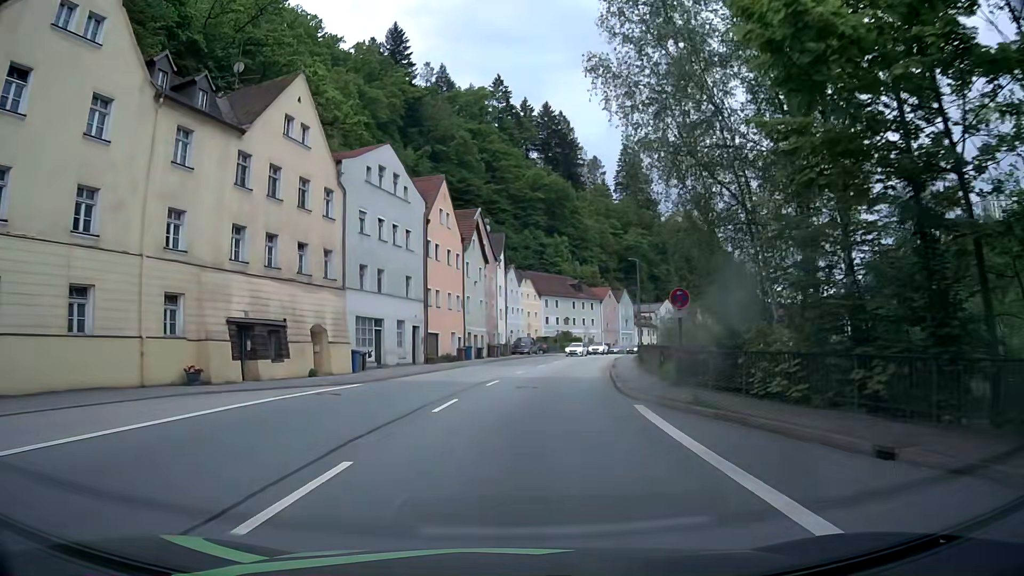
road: primary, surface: asphalt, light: Day
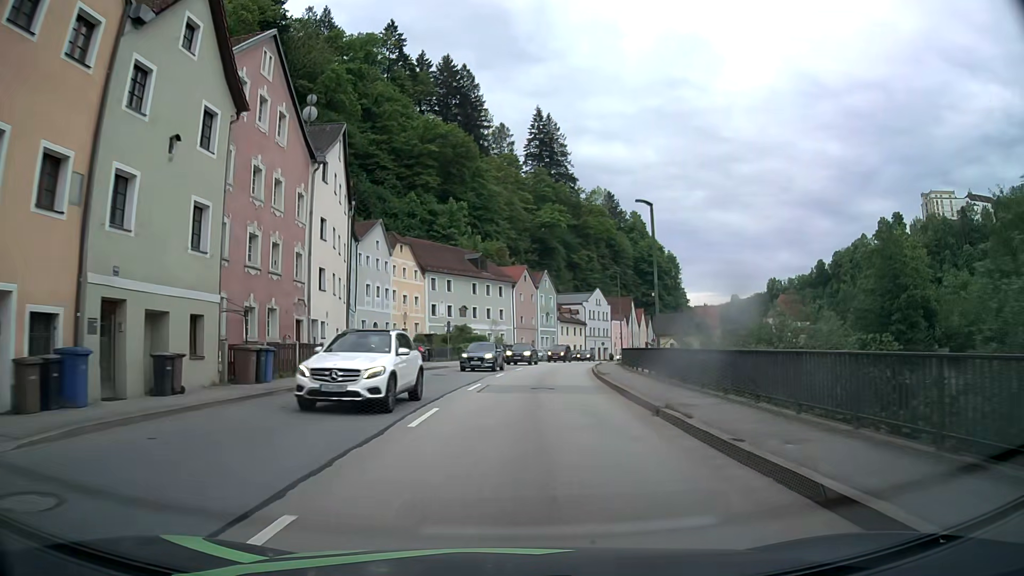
(+3.0, +38.2) m; +9°
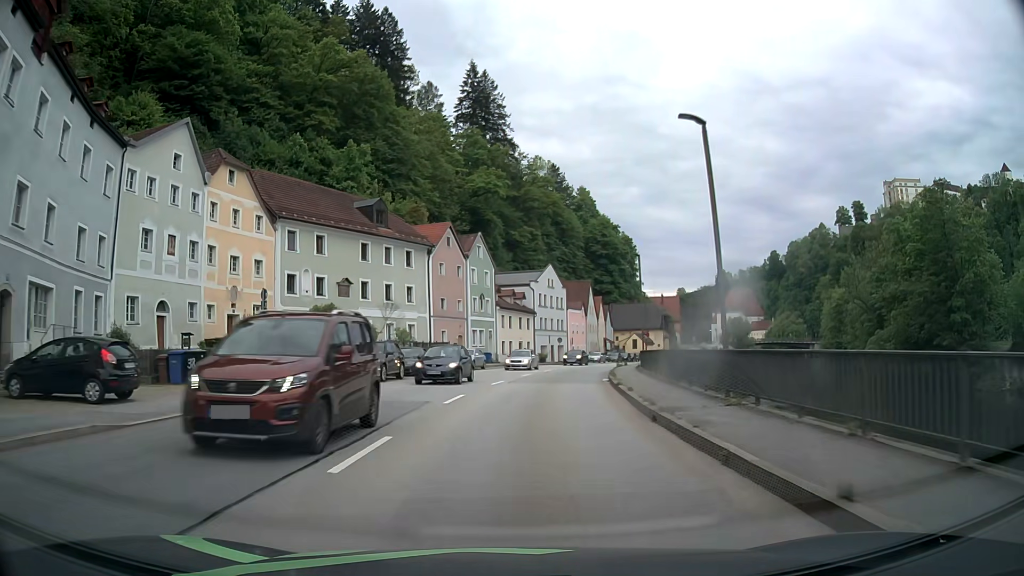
(+1.6, +30.9) m; +6°
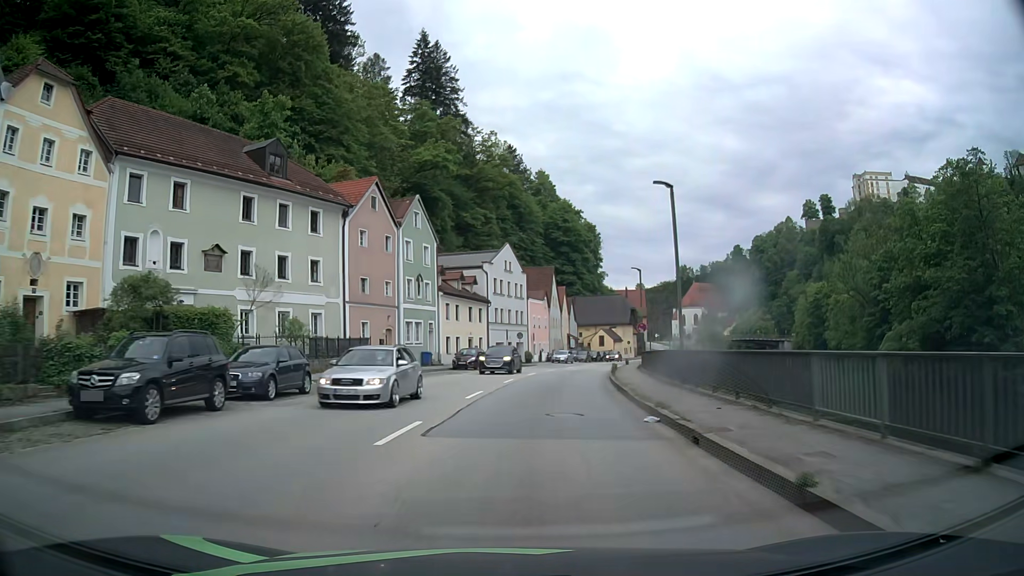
(+0.6, +15.6) m; +4°
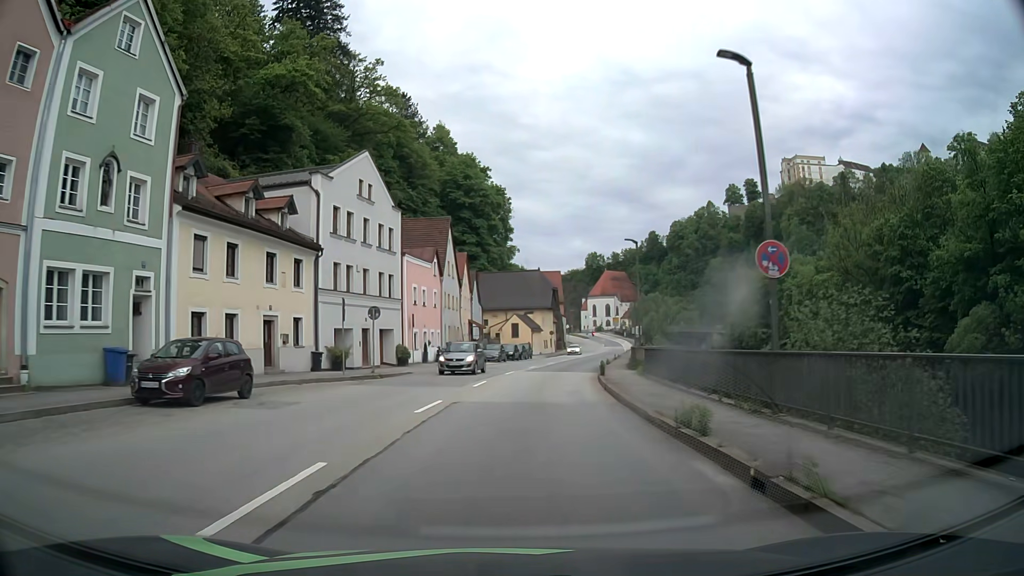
(+2.4, +31.3) m; +9°
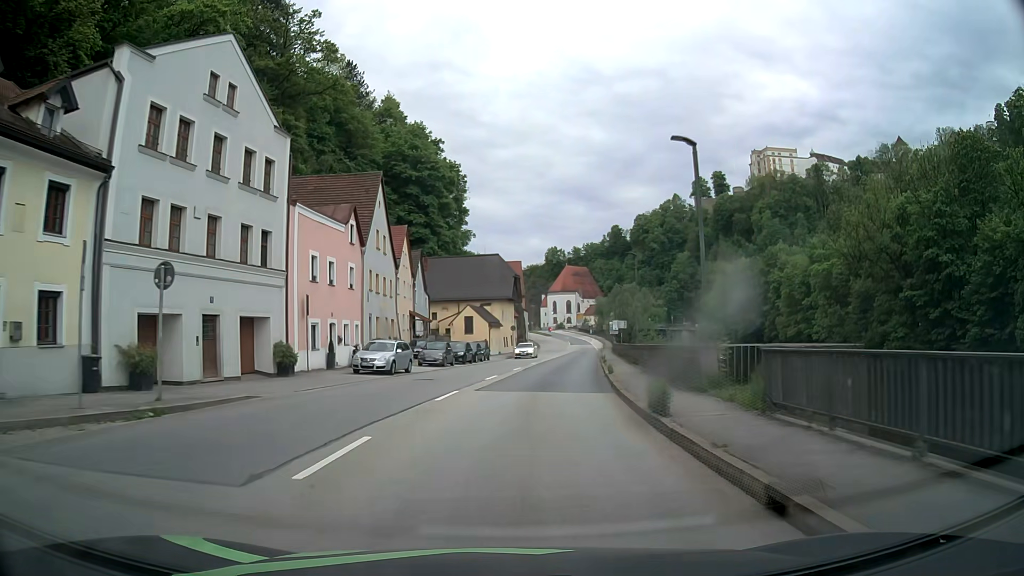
(+0.5, +15.8) m; +3°
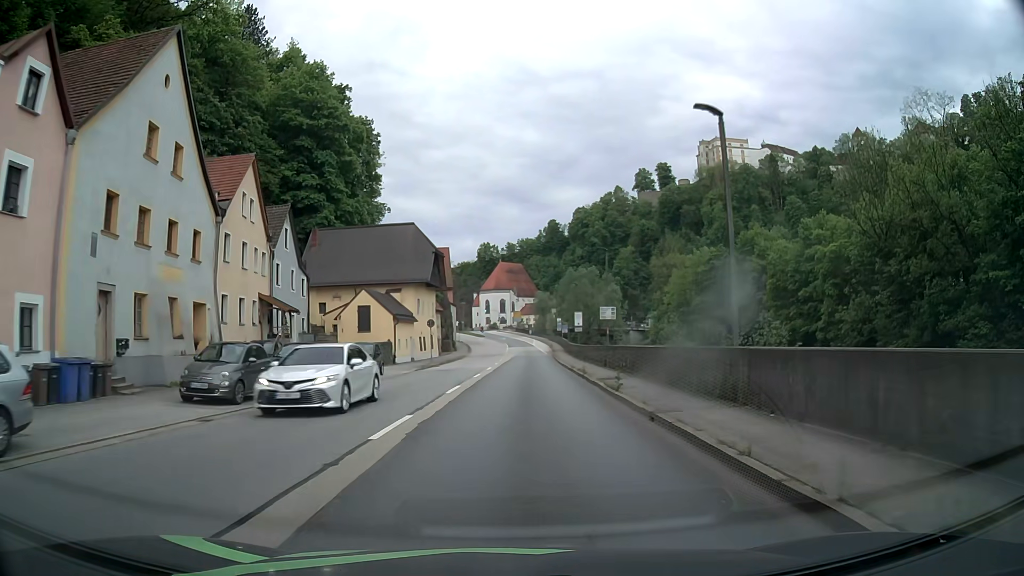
(+1.3, +23.6) m; +6°
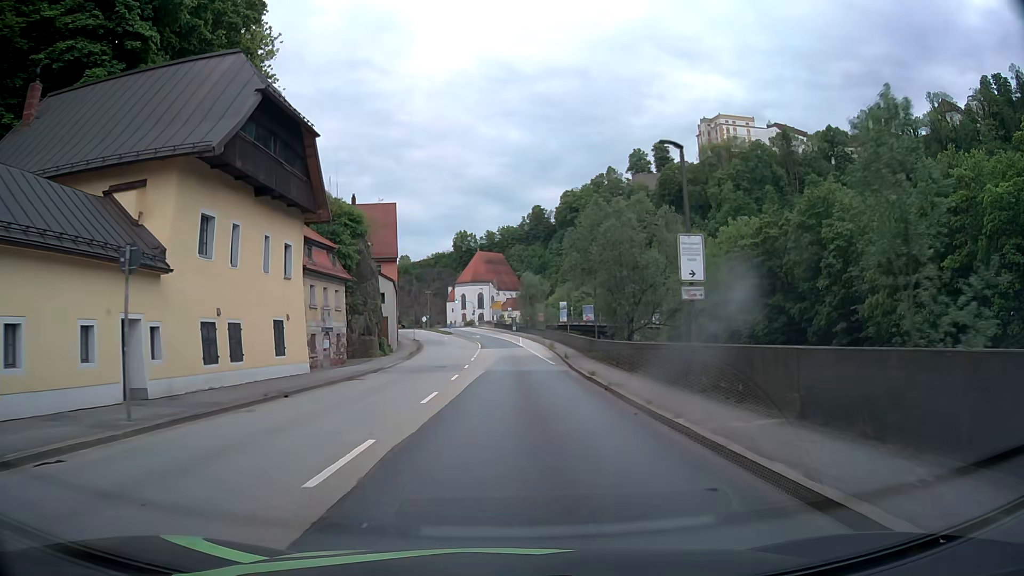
(+1.2, +39.2) m; +2°
(0, +10) (0, +20) (0, +30) (0, +40) (0, +50) (0, +60) (-1, +70) (-2, +80) (-3, +90) (-4, +100) m
